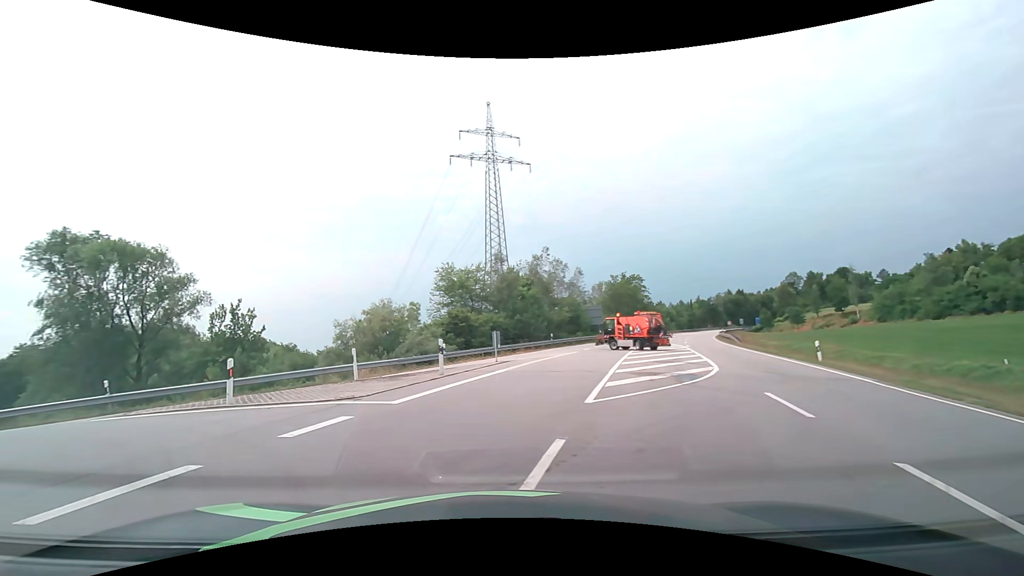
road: primary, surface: asphalt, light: Day
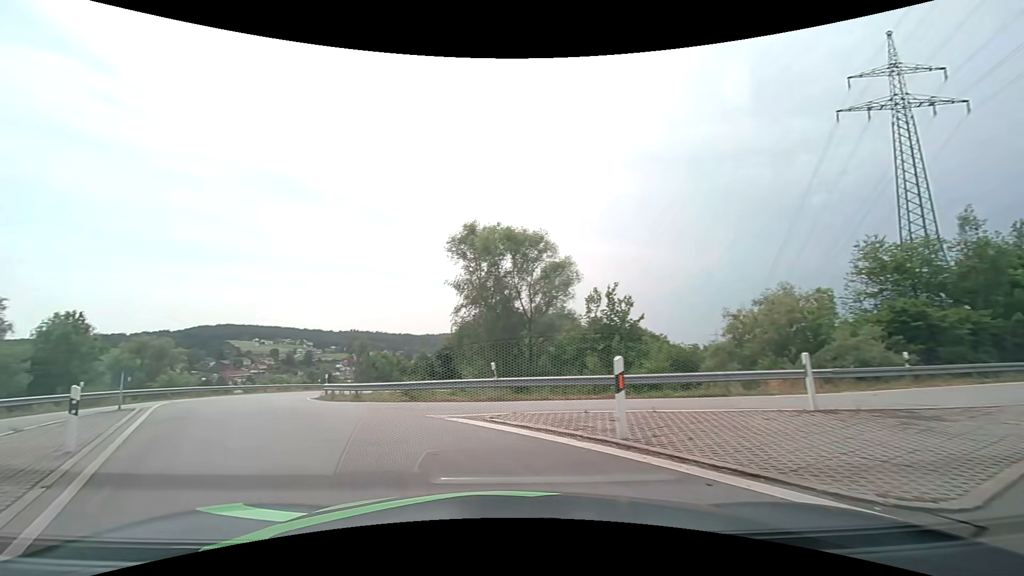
(-2.3, +6.6) m; -41°
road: secondary
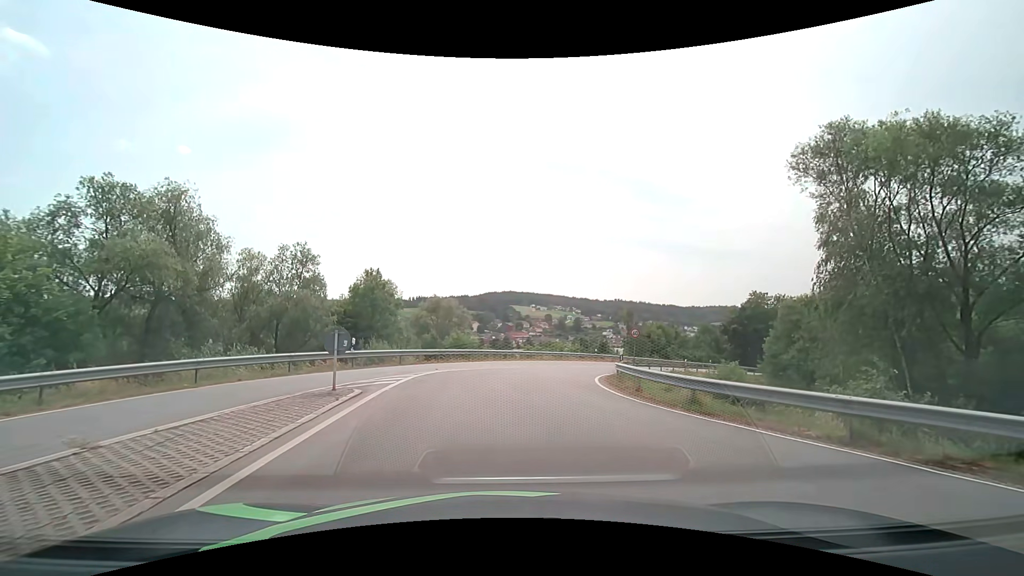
(-3.7, +10.2) m; -29°
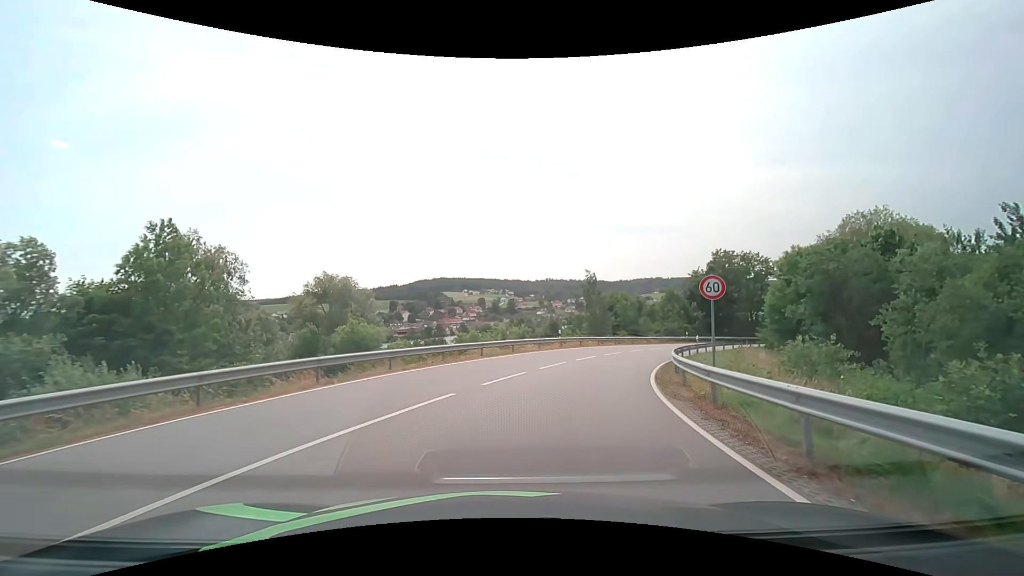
(+0.8, +18.8) m; +8°
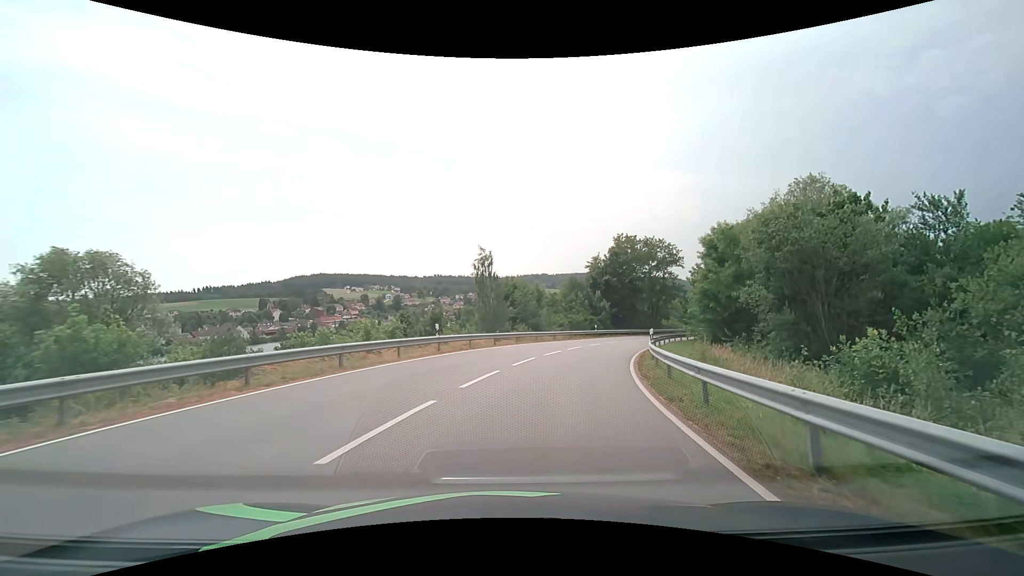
(+1.4, +13.7) m; +12°
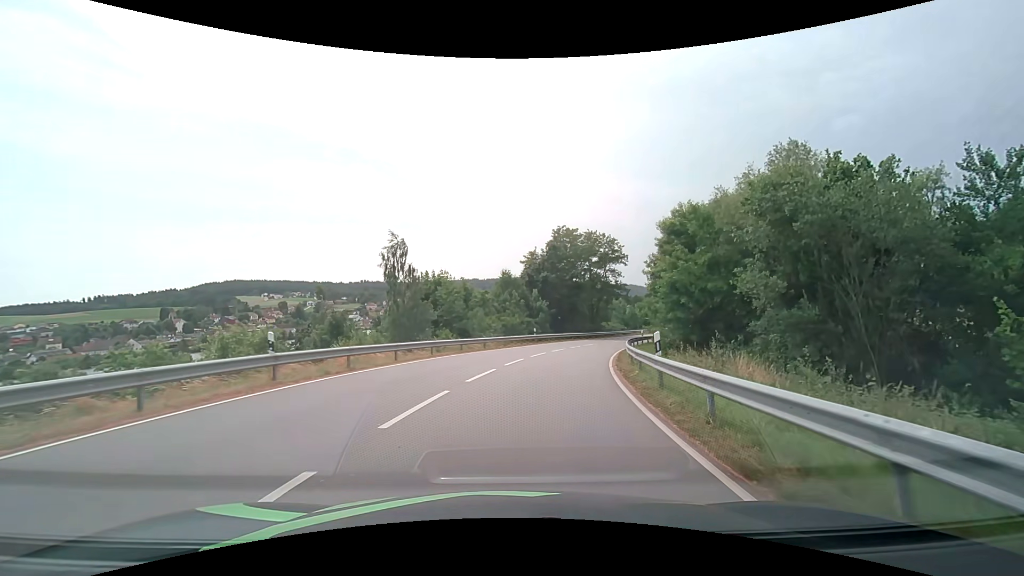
(+0.7, +9.9) m; +8°
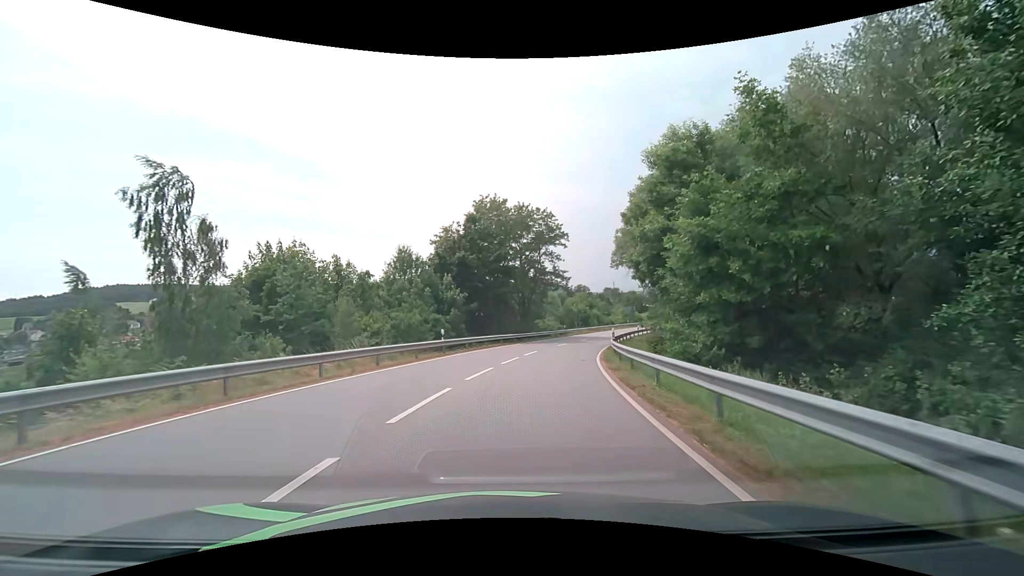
(+1.5, +17.1) m; +9°
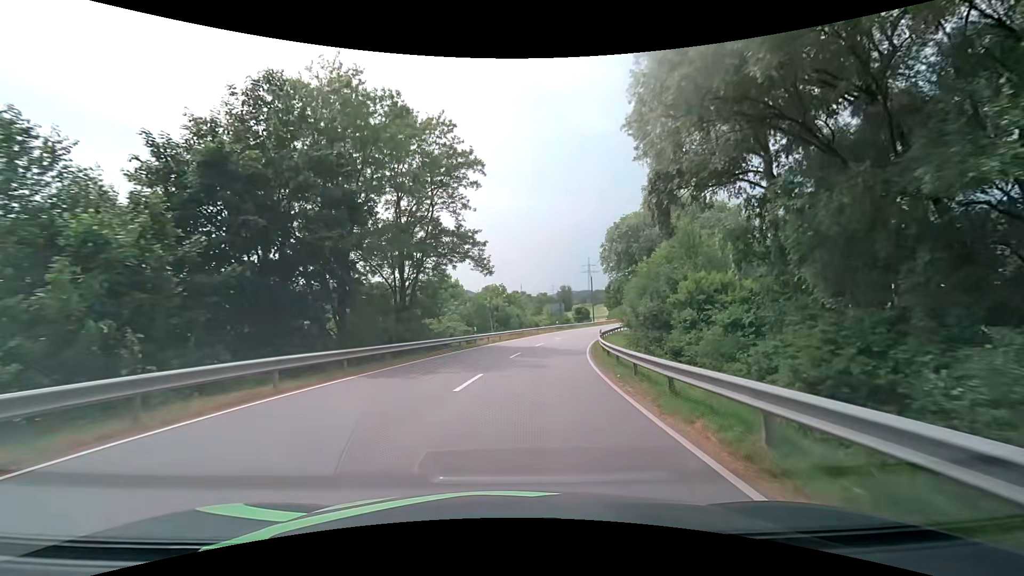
(+2.3, +26.0) m; +10°
(0, +10) (+1, +20) (+3, +30) (+5, +40) (+7, +49) (+10, +59) (+13, +69) (+16, +78) (+20, +87) (+24, +96) m
